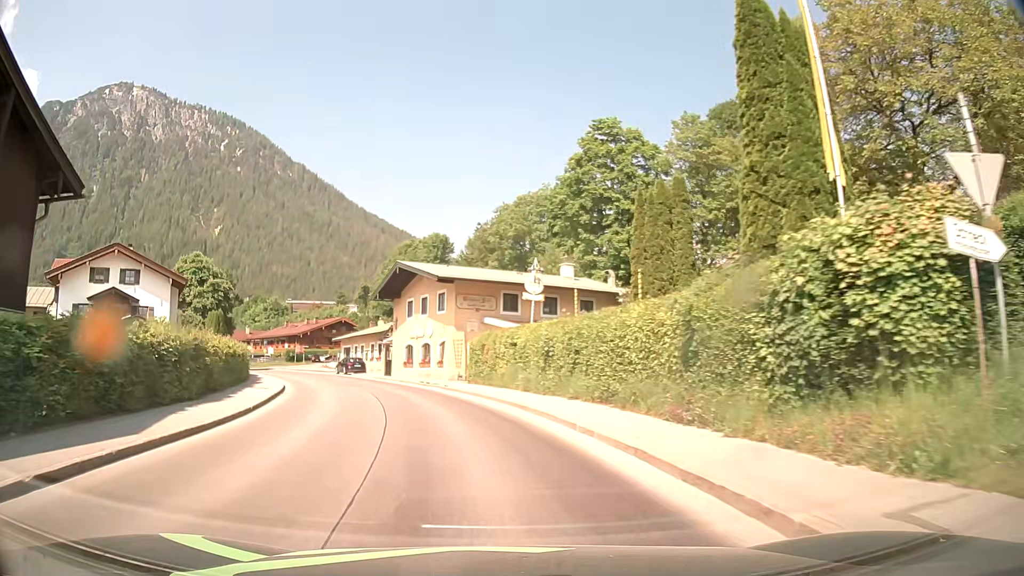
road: tertiary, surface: asphalt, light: Day
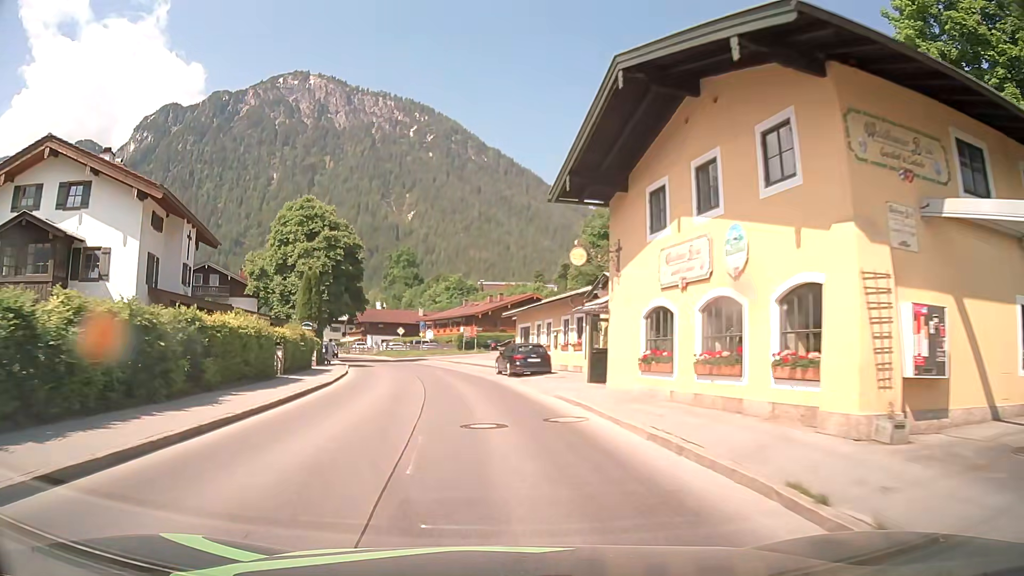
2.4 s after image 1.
(-4.4, +27.2) m; -17°
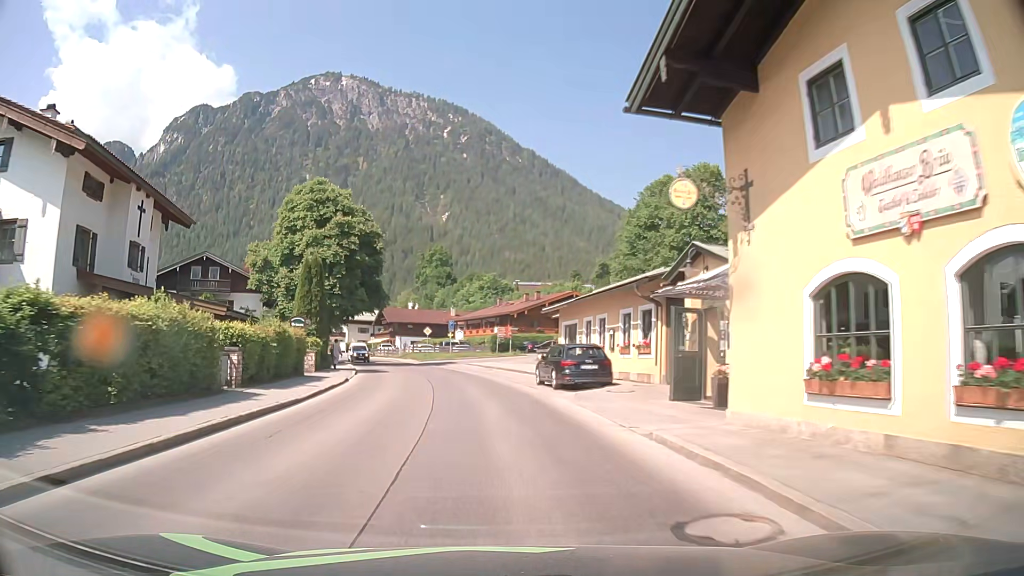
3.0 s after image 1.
(-0.2, +7.4) m; -3°
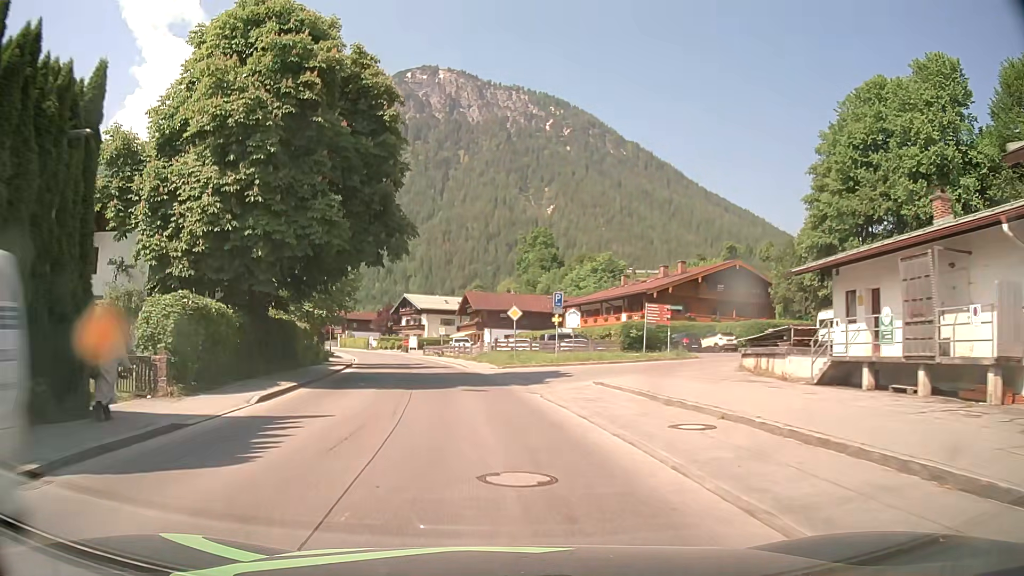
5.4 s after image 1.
(-2.2, +30.8) m; -9°
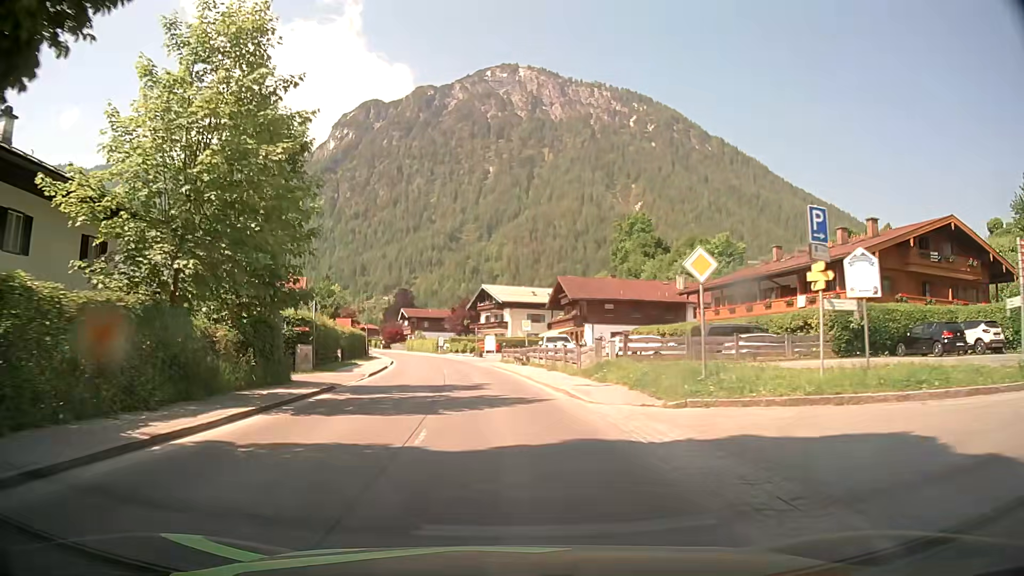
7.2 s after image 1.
(-1.6, +22.9) m; -7°
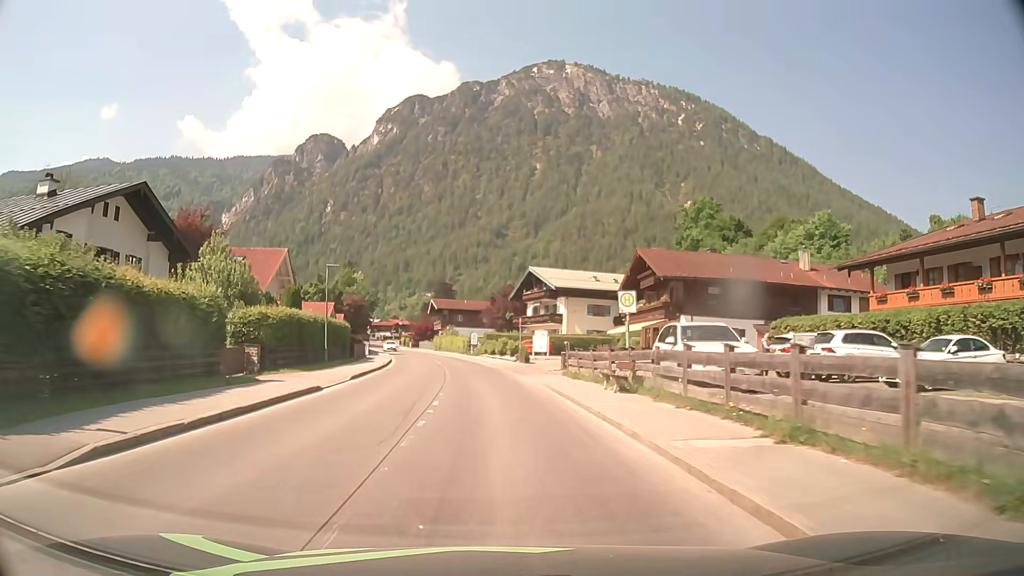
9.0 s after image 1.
(-1.0, +23.1) m; -5°
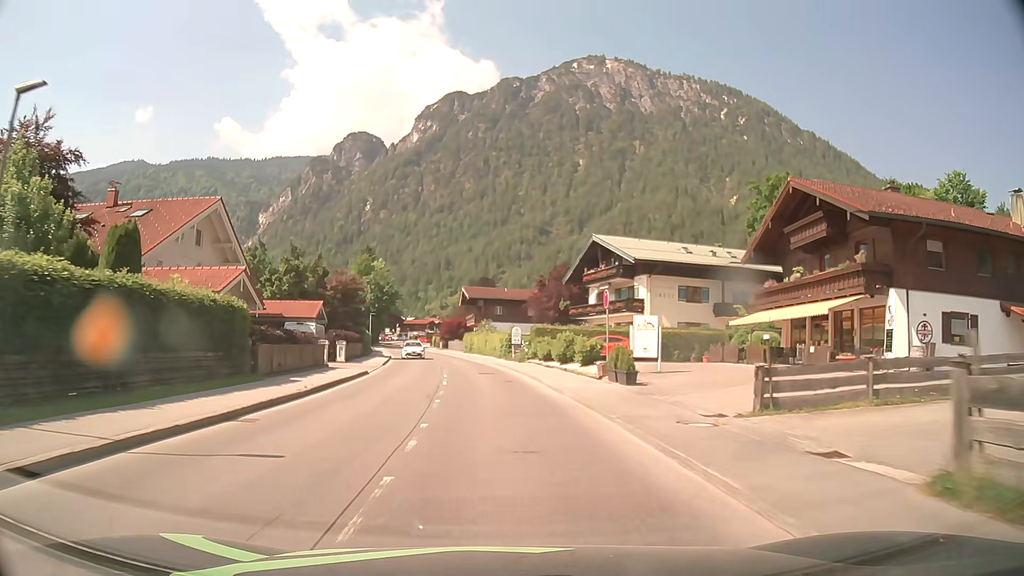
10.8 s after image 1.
(-0.8, +23.2) m; -4°
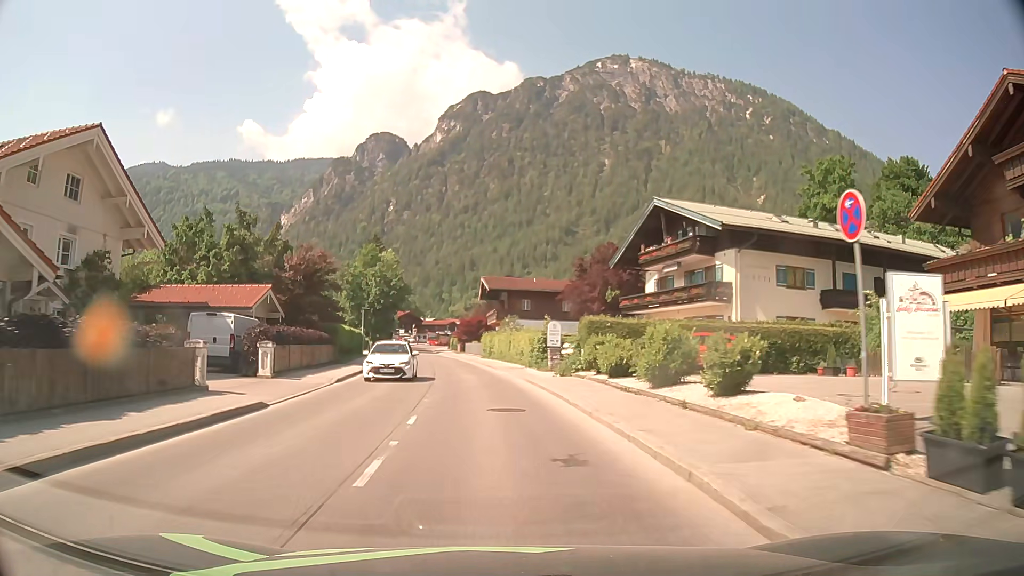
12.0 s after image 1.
(-0.2, +15.5) m; -2°
